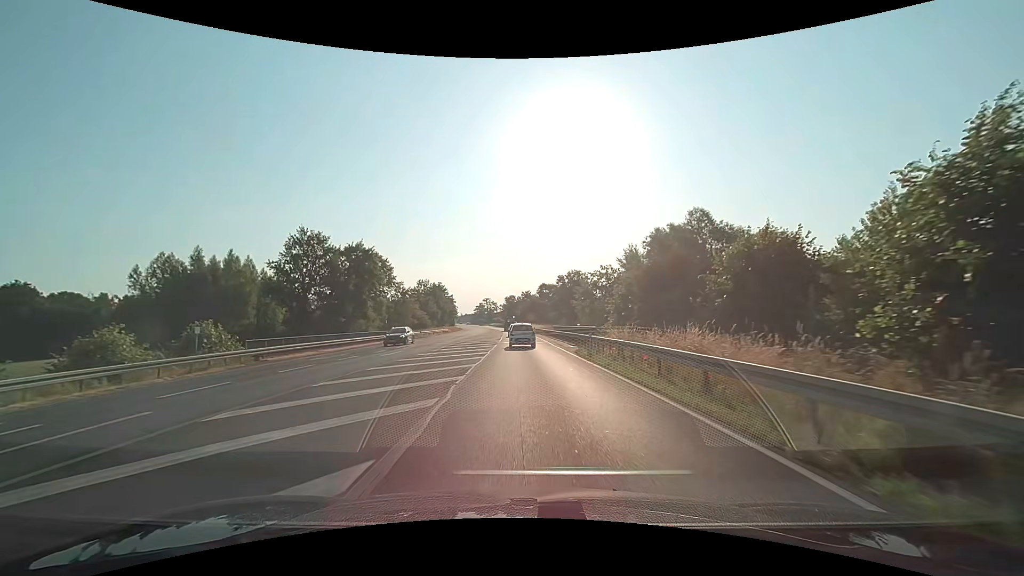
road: primary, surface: asphalt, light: Day
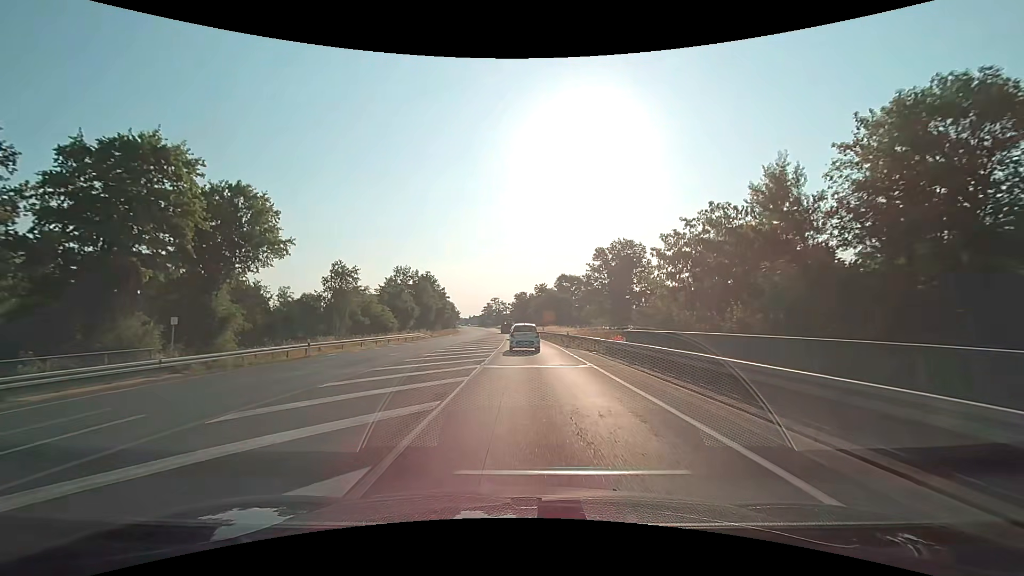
(-0.6, +40.3) m; -1°
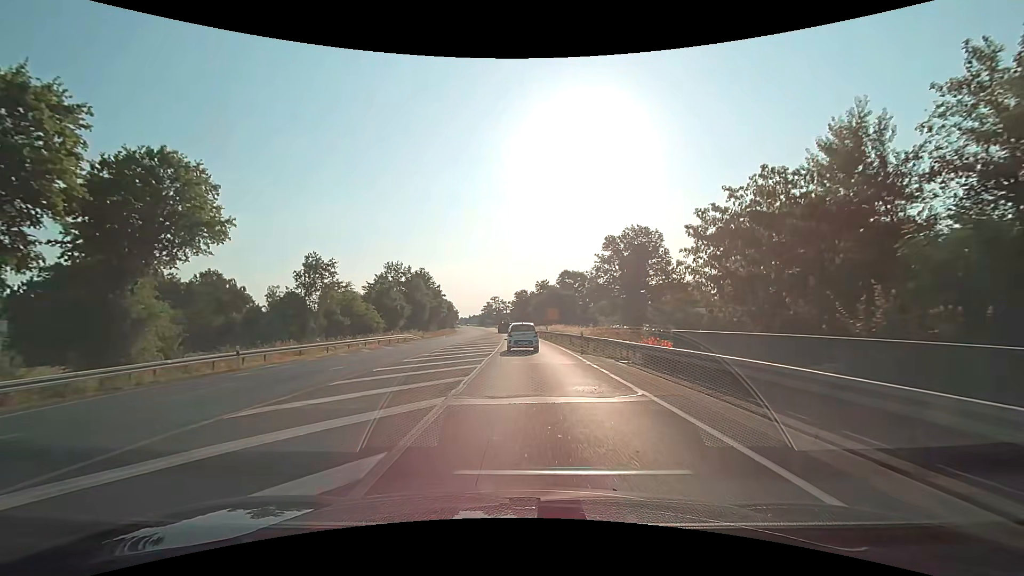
(0.0, +7.8) m; 0°
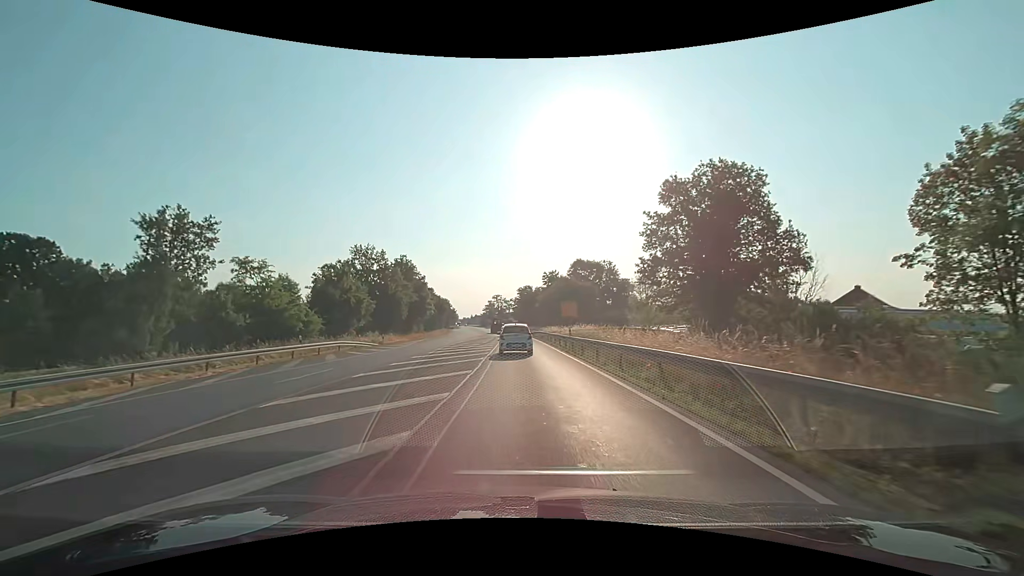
(-0.1, +22.8) m; 0°
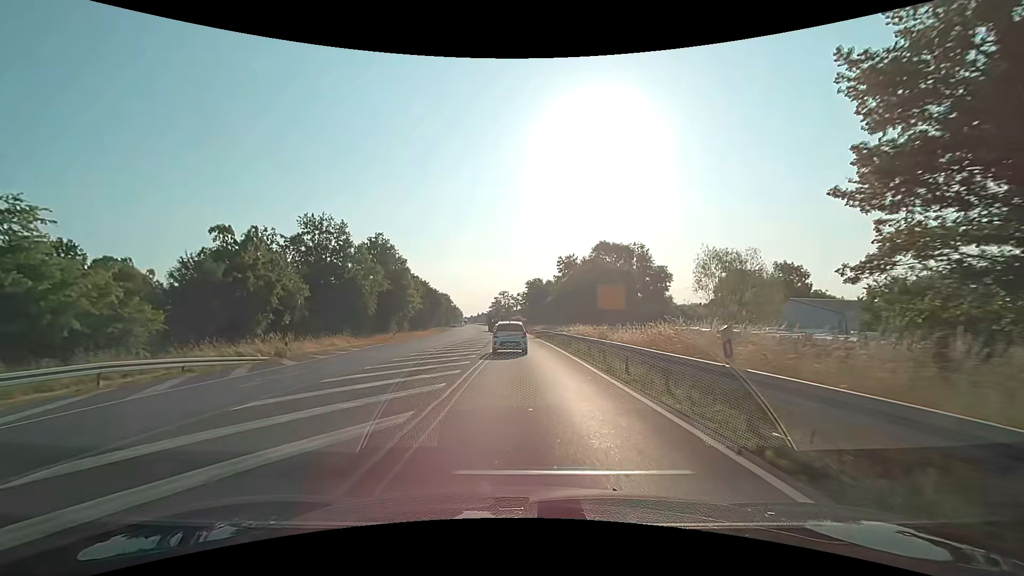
(-0.1, +22.2) m; -1°
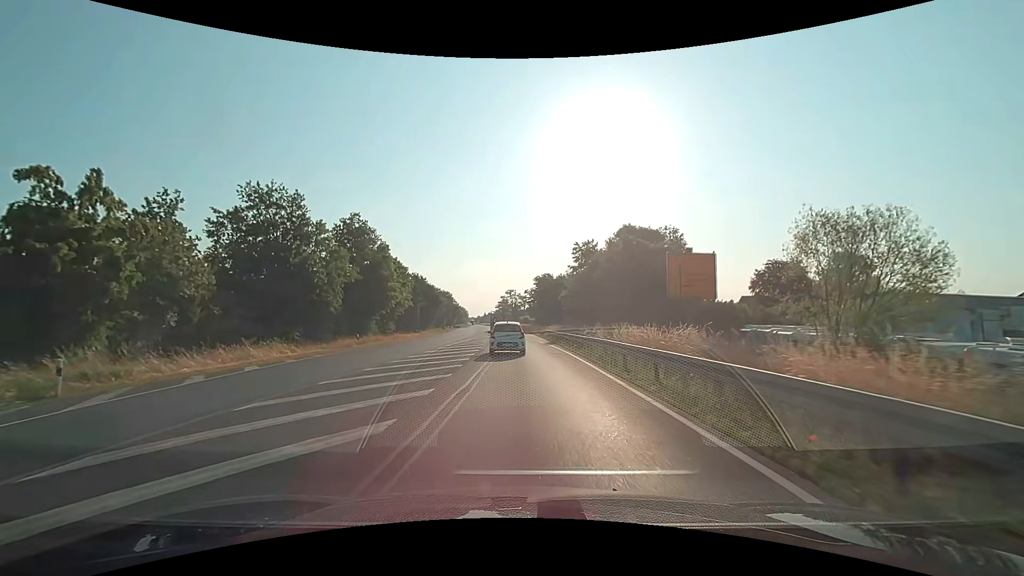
(-0.1, +14.6) m; -1°
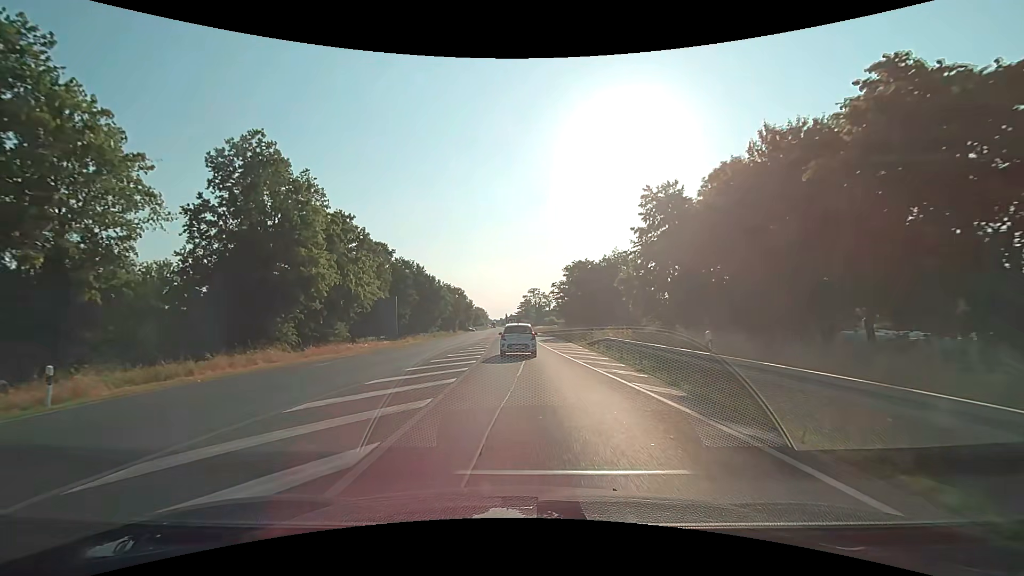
(-0.6, +28.9) m; -2°
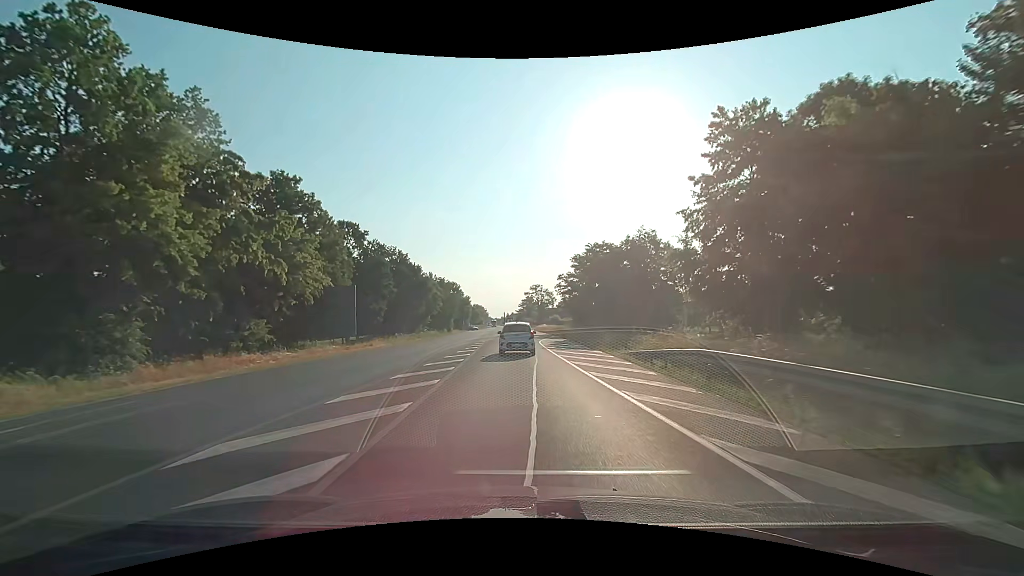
(-0.1, +14.6) m; 0°
(0, +10) (0, +20) (0, +30) (-1, +40) (-1, +50) (-1, +60) (-1, +70) (-2, +80) (-2, +90) (-2, +100) m
